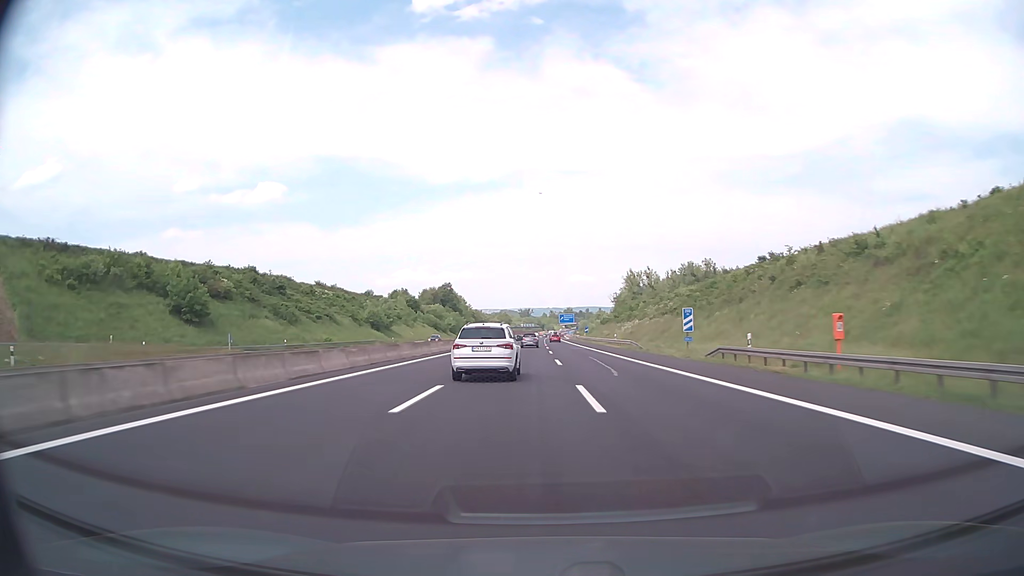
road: motorway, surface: asphalt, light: Day
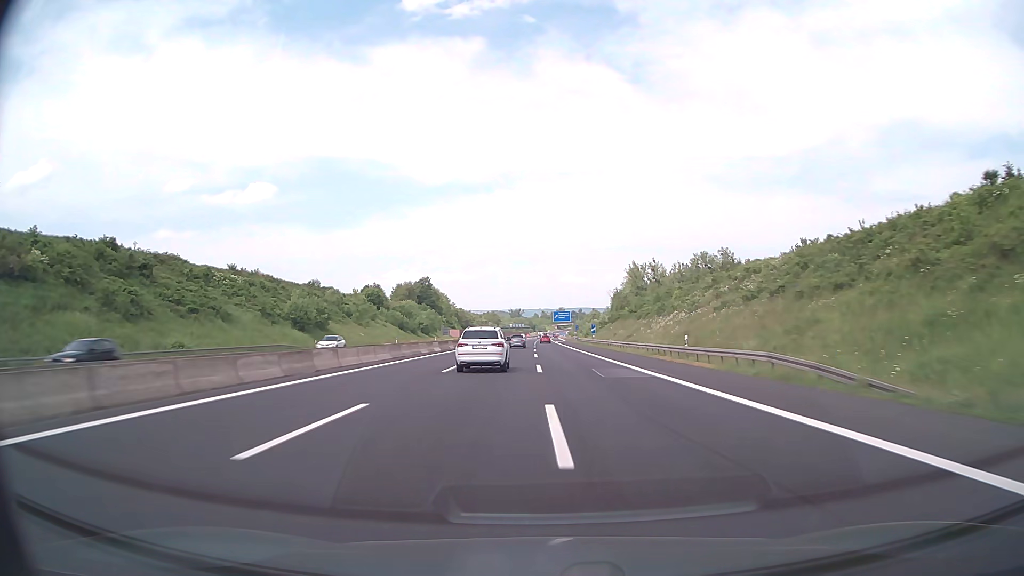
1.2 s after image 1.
(+0.2, +40.2) m; +1°
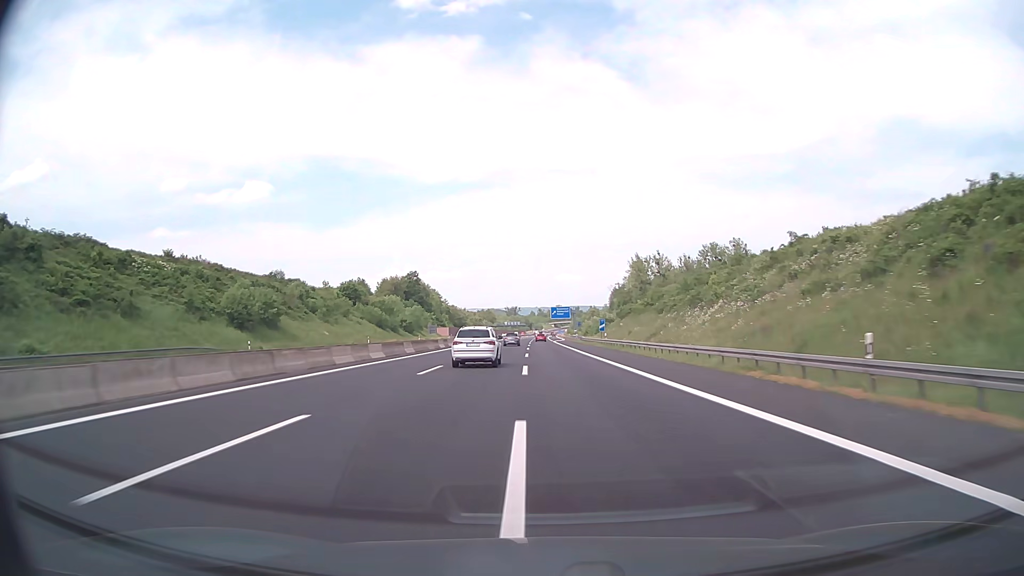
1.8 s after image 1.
(+0.1, +20.2) m; 0°
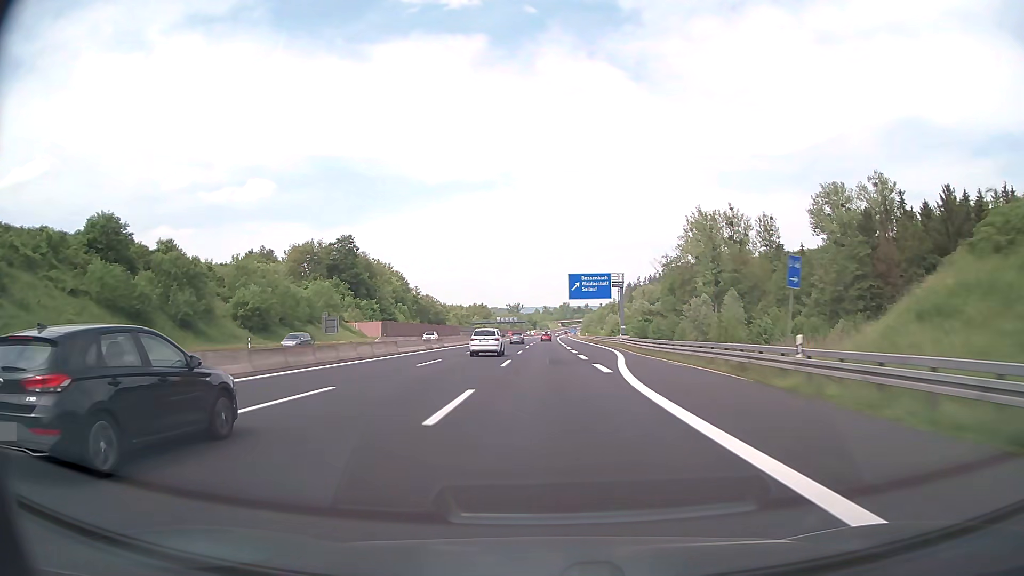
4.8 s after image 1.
(-0.5, +101.4) m; 0°
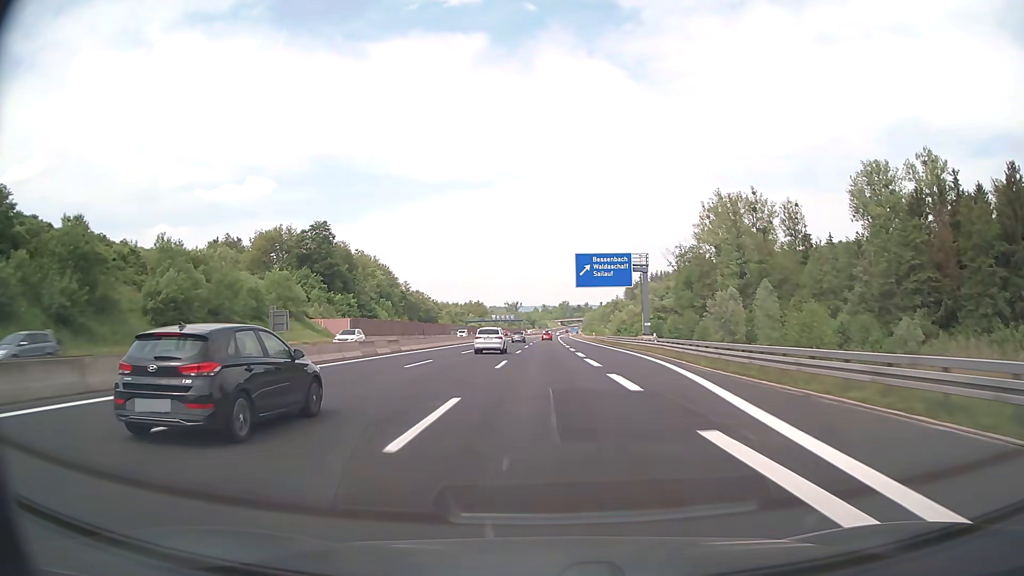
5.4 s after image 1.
(0.0, +20.2) m; 0°
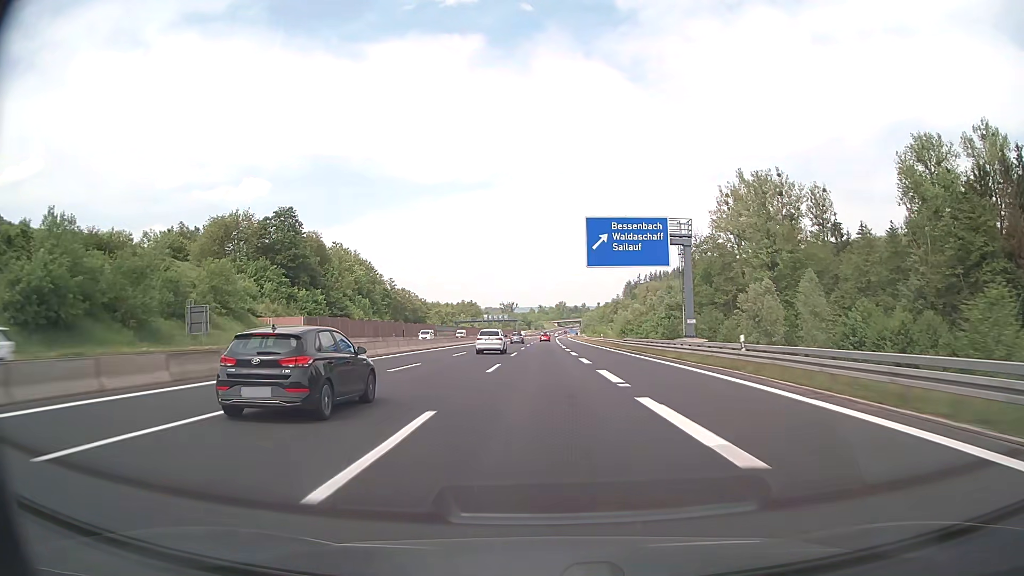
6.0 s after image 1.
(0.0, +20.1) m; 0°
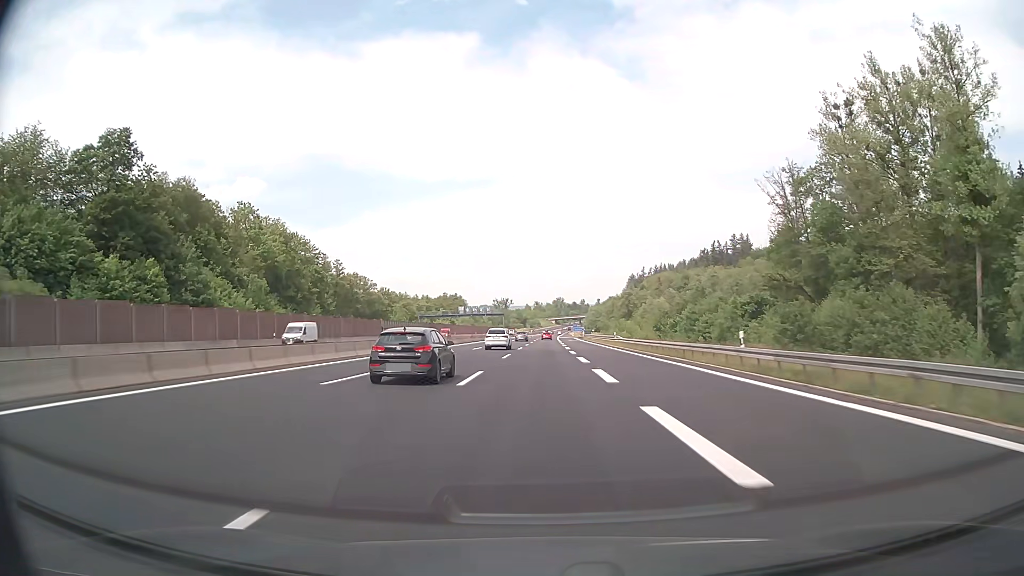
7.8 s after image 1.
(+0.2, +60.2) m; 0°
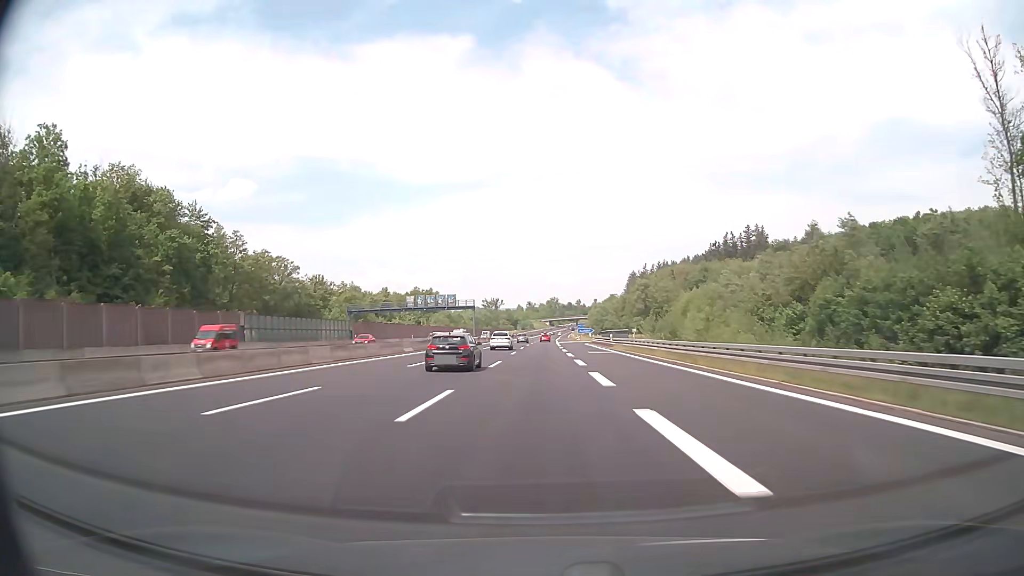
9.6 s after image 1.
(+0.3, +59.7) m; +1°
(0, +10) (0, +20) (0, +30) (0, +40) (0, +50) (0, +60) (0, +70) (+1, +80) (+1, +90) (+1, +100) m
